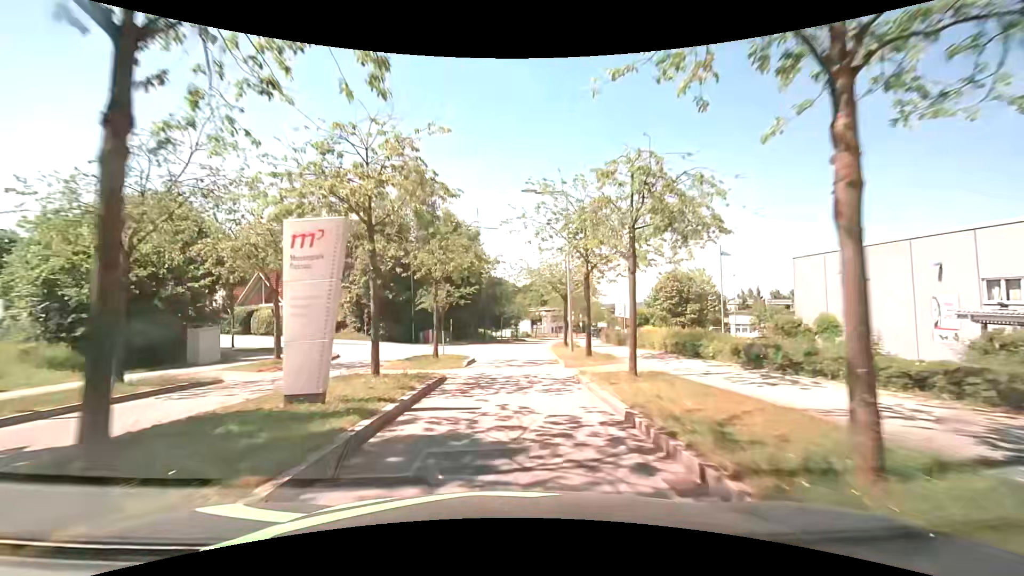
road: residential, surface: asphalt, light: Day
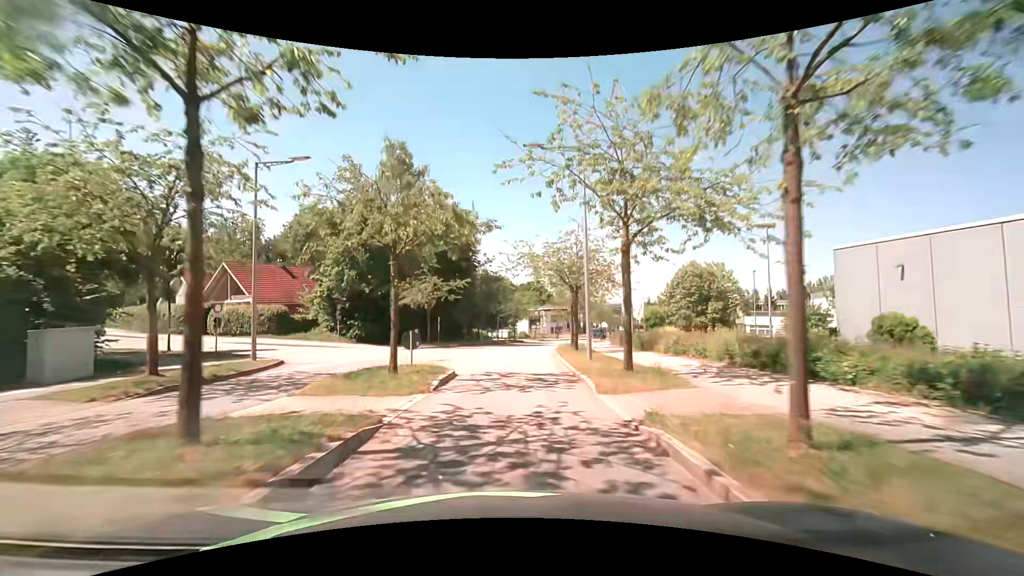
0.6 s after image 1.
(0.0, +7.0) m; +1°
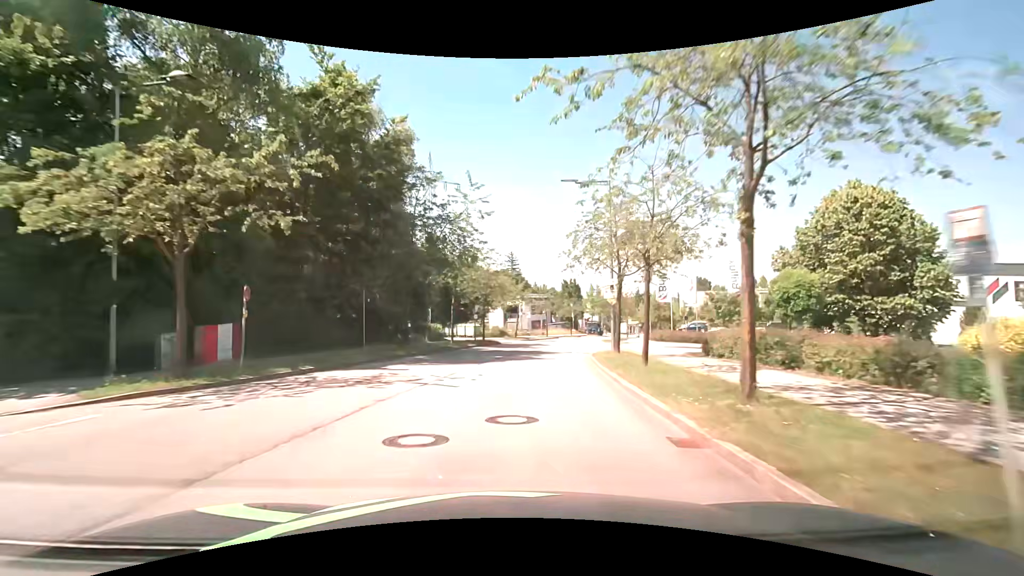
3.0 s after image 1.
(+0.6, +29.6) m; +3°
(0, +10) (+1, +20) (+2, +30) (+3, +40) (+6, +50) (+8, +59) (+11, +69) (+15, +78) (+18, +87) (+22, +97) m
